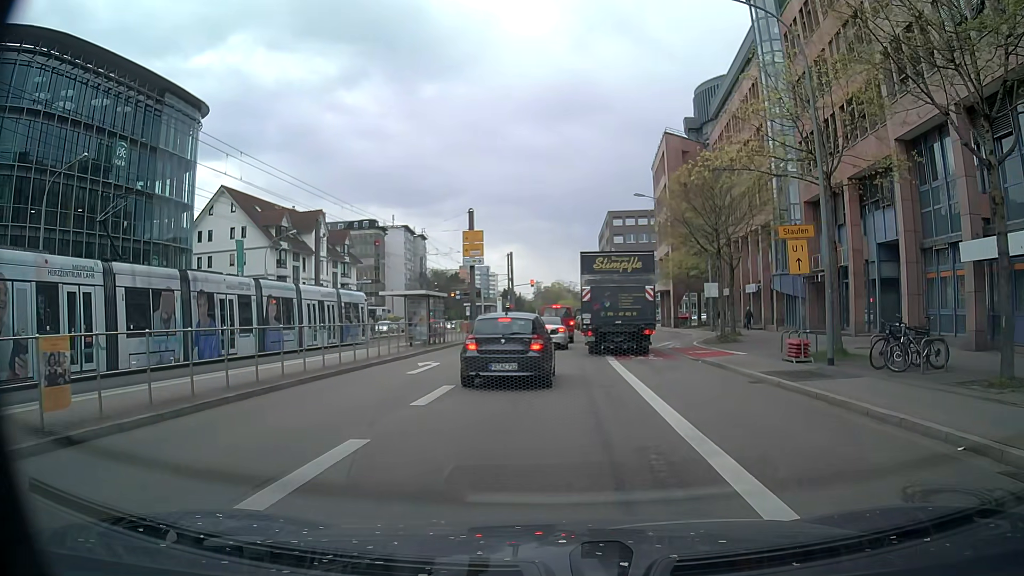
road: secondary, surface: asphalt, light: Day
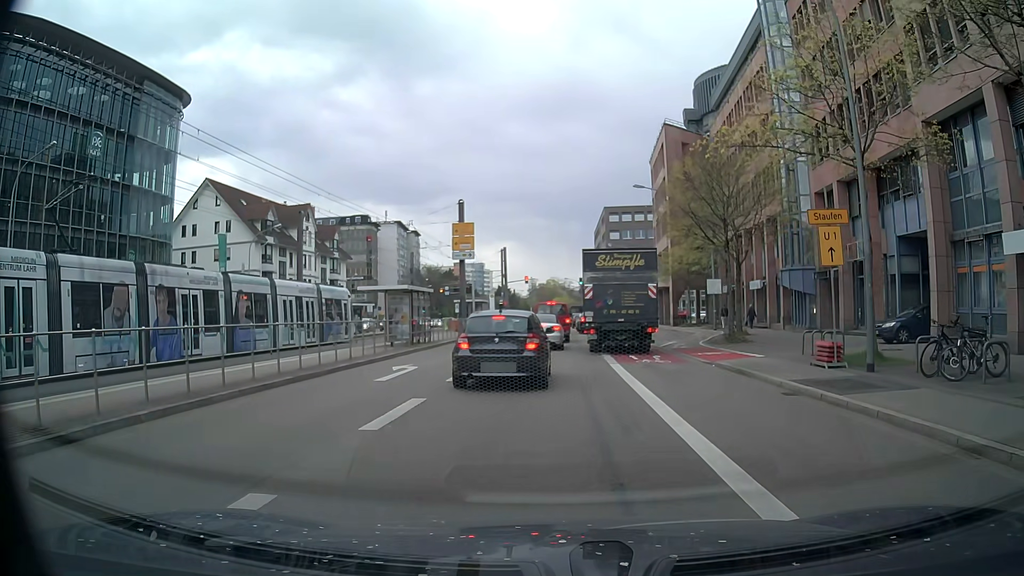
(0.0, +2.5) m; +1°
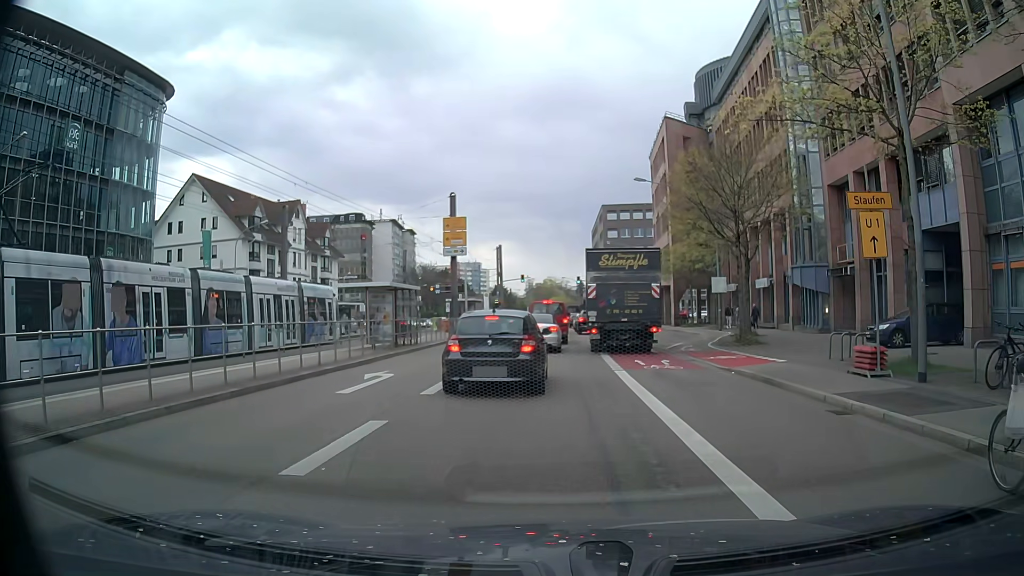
(0.0, +2.3) m; -1°
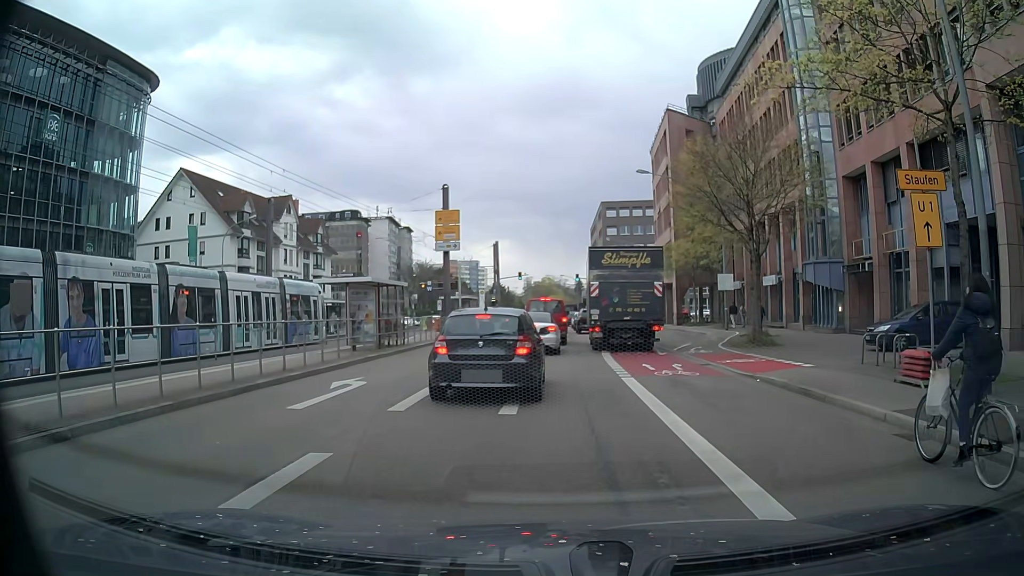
(0.0, +2.1) m; -1°
